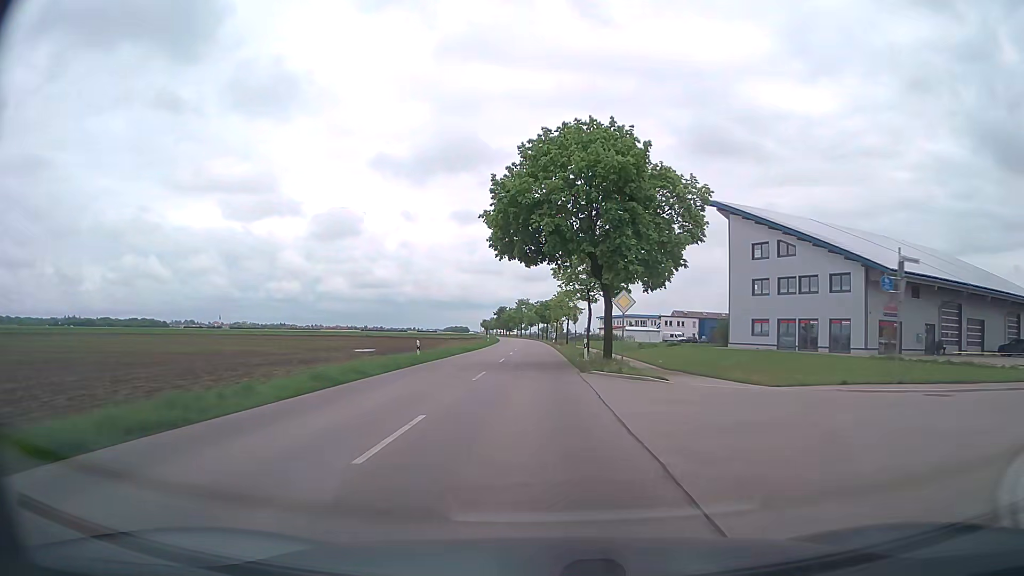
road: tertiary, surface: asphalt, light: Day
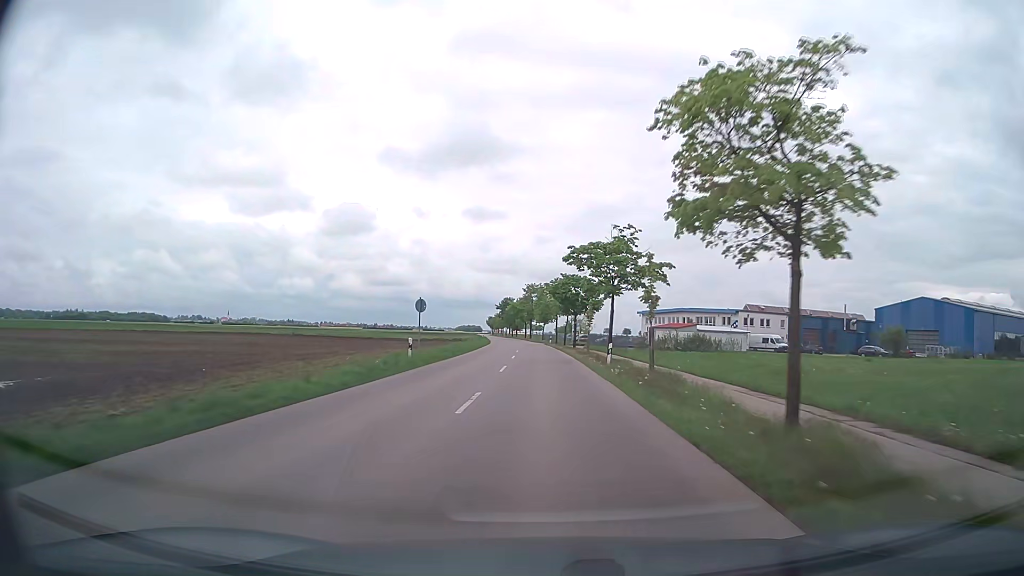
(-0.8, +55.9) m; -1°
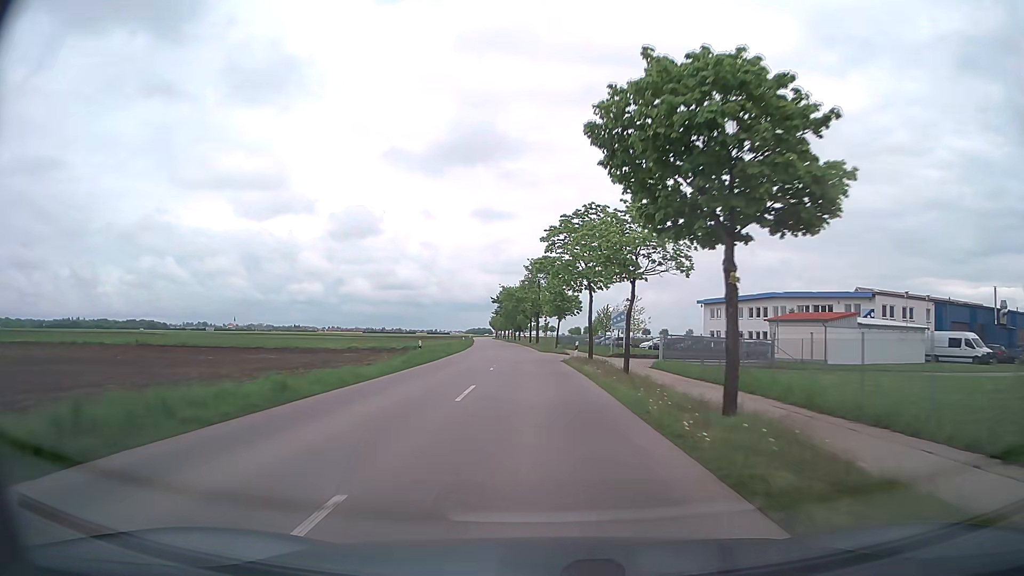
(-0.2, +46.0) m; -1°
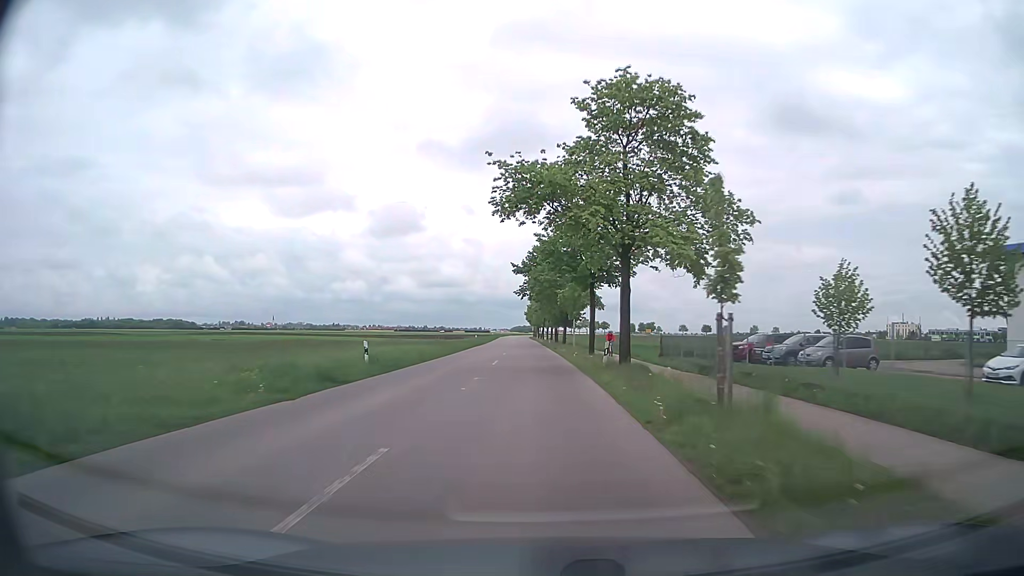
(-1.8, +58.2) m; -4°
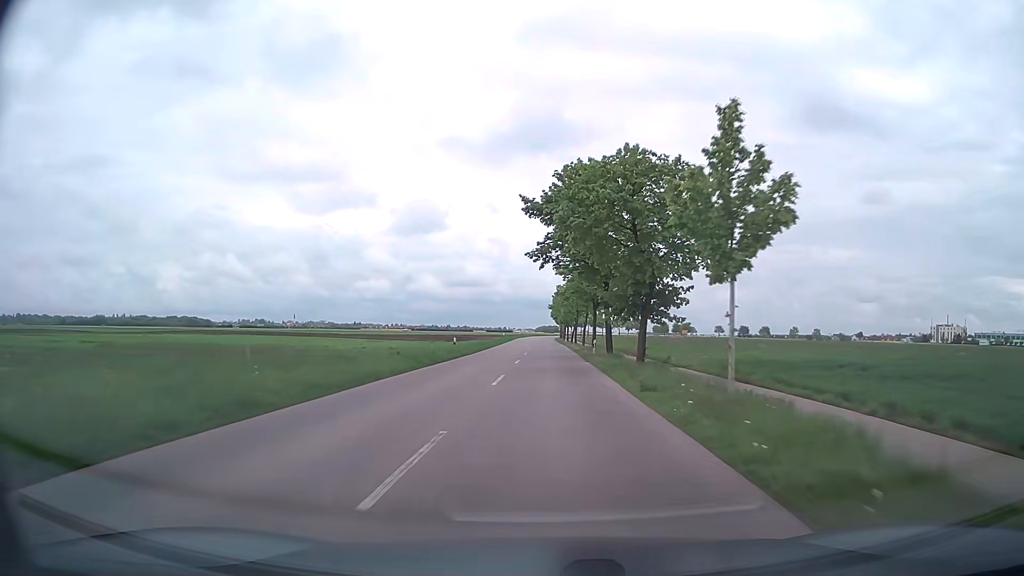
(-0.7, +34.7) m; -2°
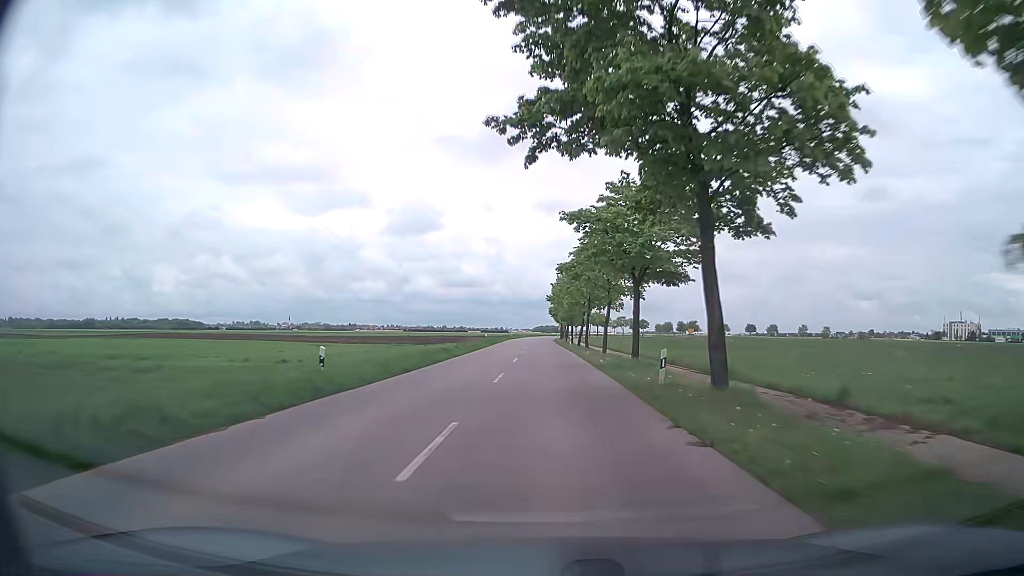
(+0.1, +23.1) m; 0°
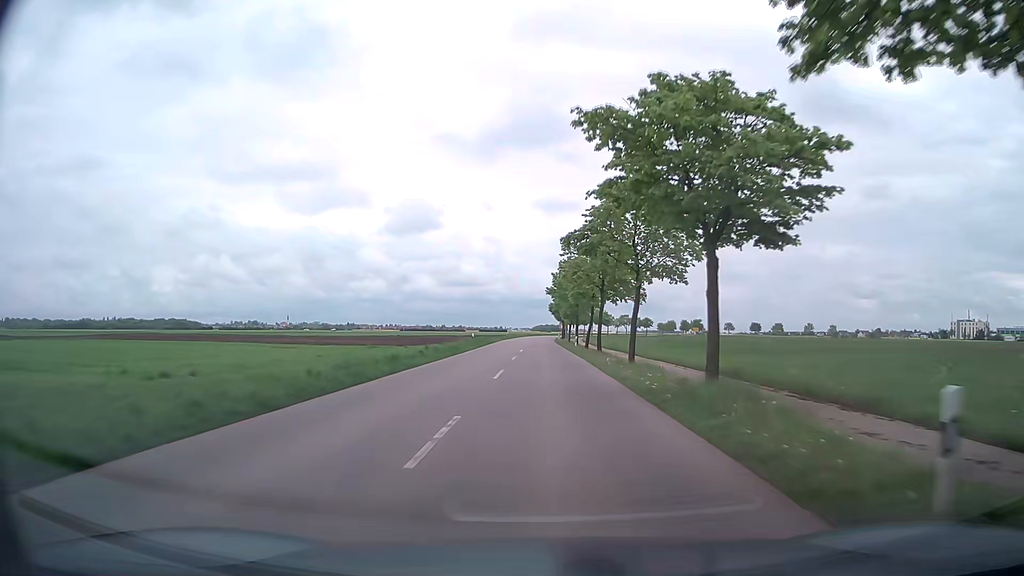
(0.0, +11.6) m; 0°
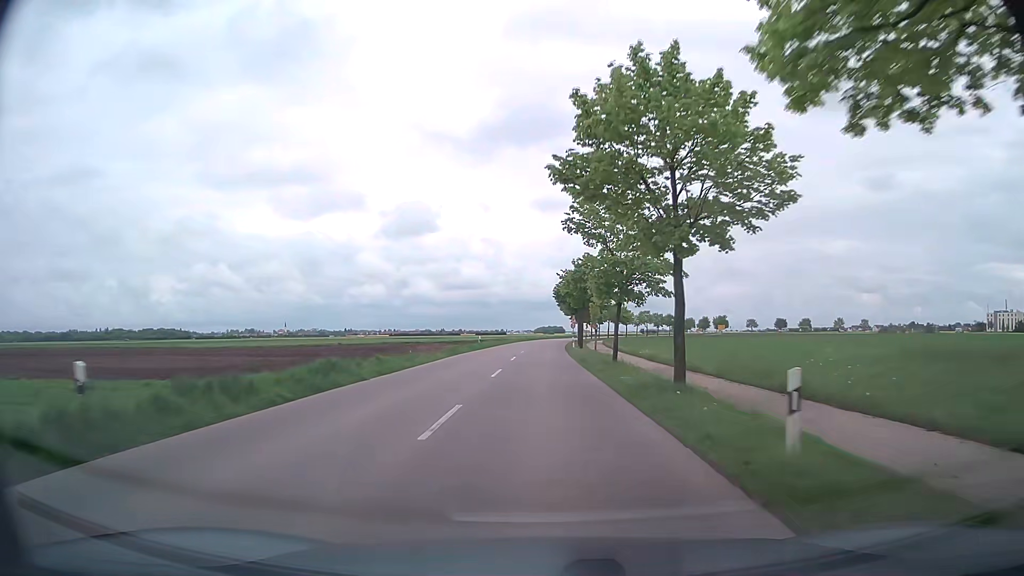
(0.0, +46.4) m; 0°
(0, +10) (0, +20) (0, +30) (0, +40) (0, +50) (0, +60) (0, +70) (+1, +80) (+1, +90) (+2, +100) m
